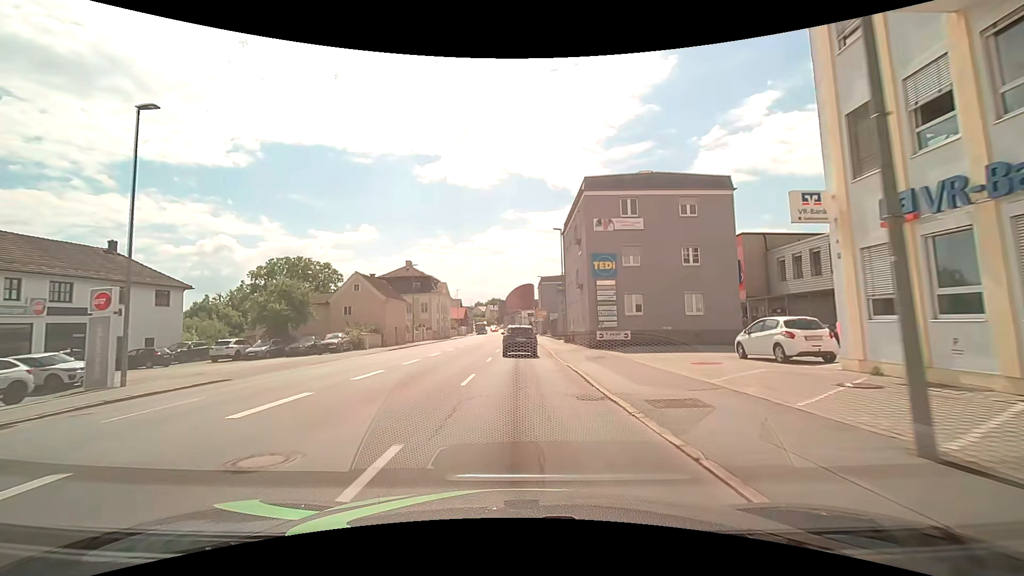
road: tertiary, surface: asphalt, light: Day
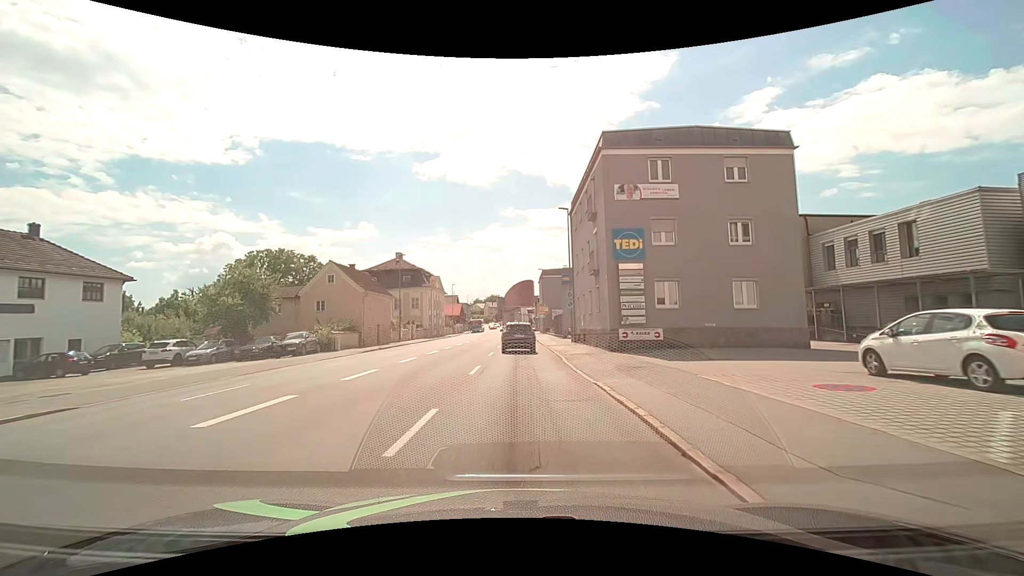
(0.0, +6.9) m; 0°
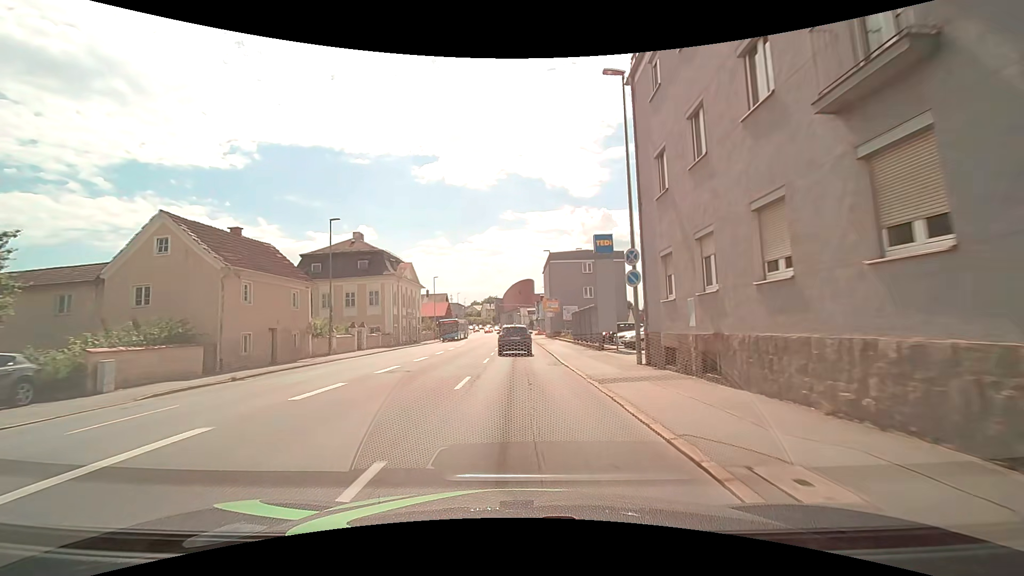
(0.0, +21.0) m; 0°
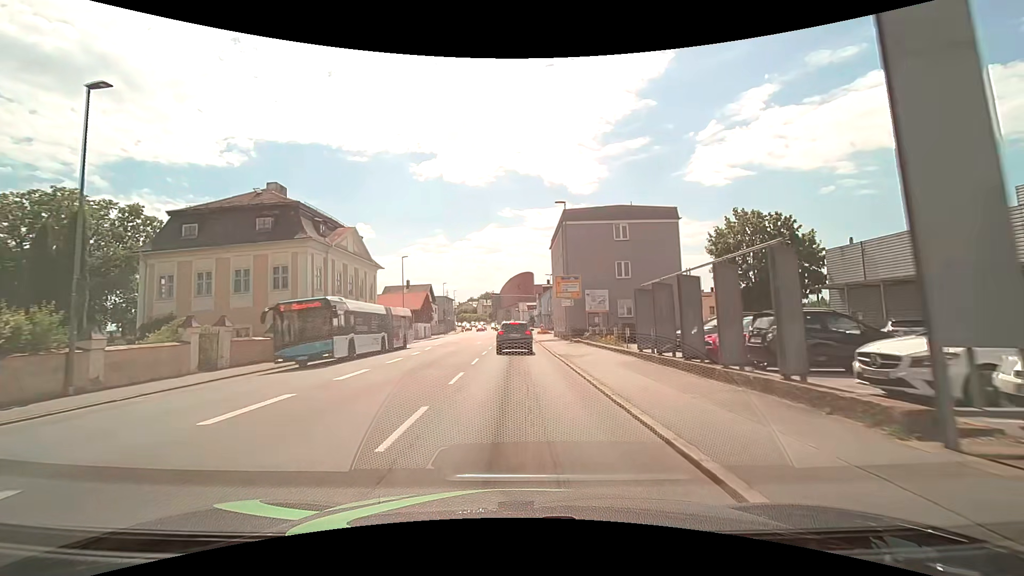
(+0.1, +20.9) m; 0°
